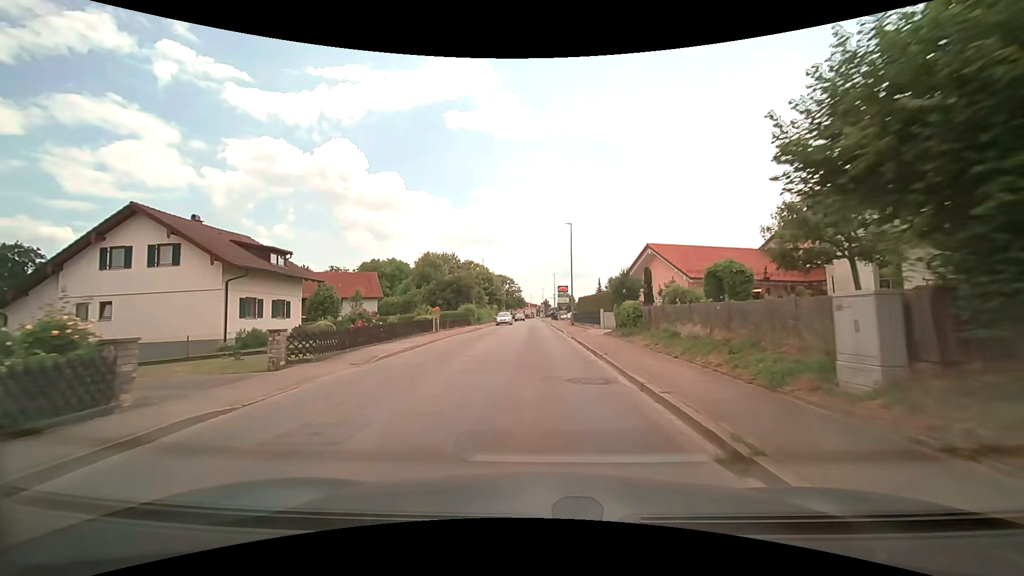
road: secondary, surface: asphalt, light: Day
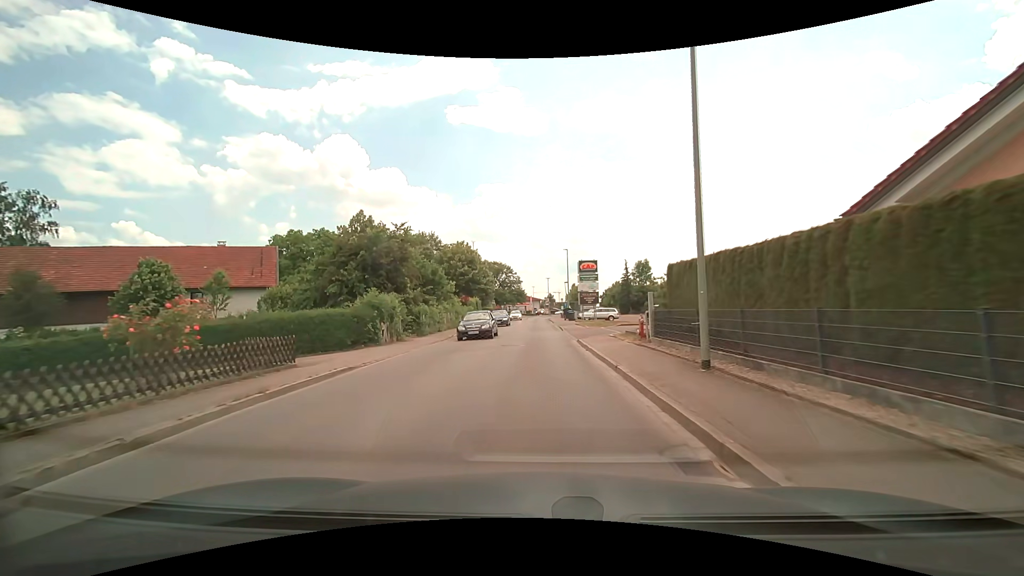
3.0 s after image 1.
(-0.1, +32.8) m; 0°
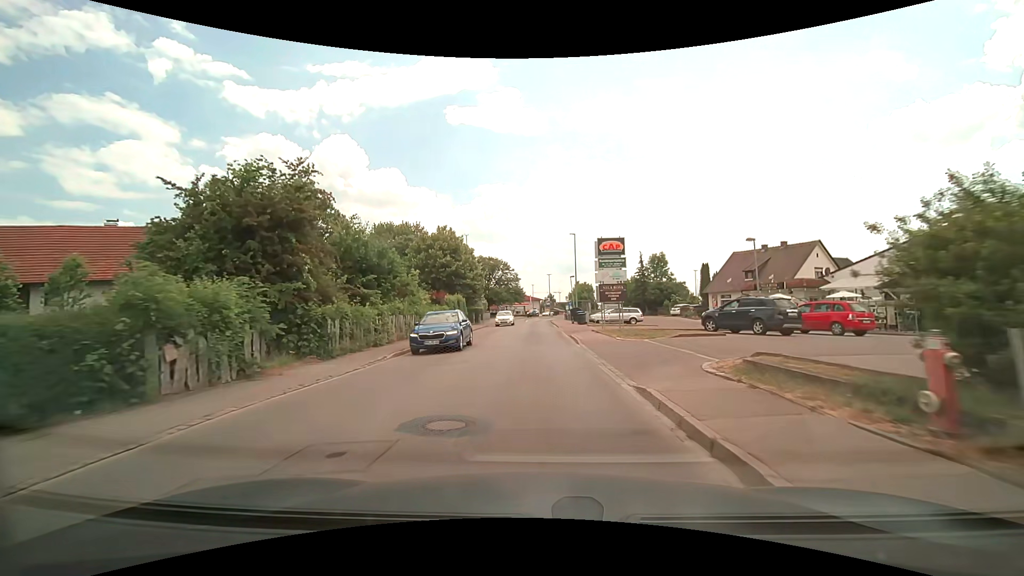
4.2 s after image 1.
(0.0, +13.1) m; 0°
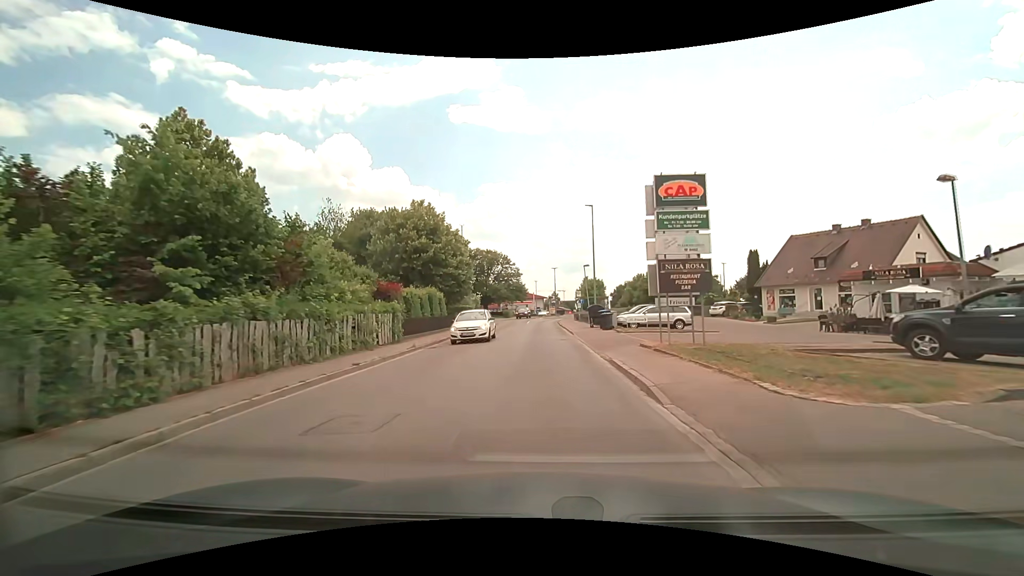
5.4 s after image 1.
(0.0, +13.0) m; 0°
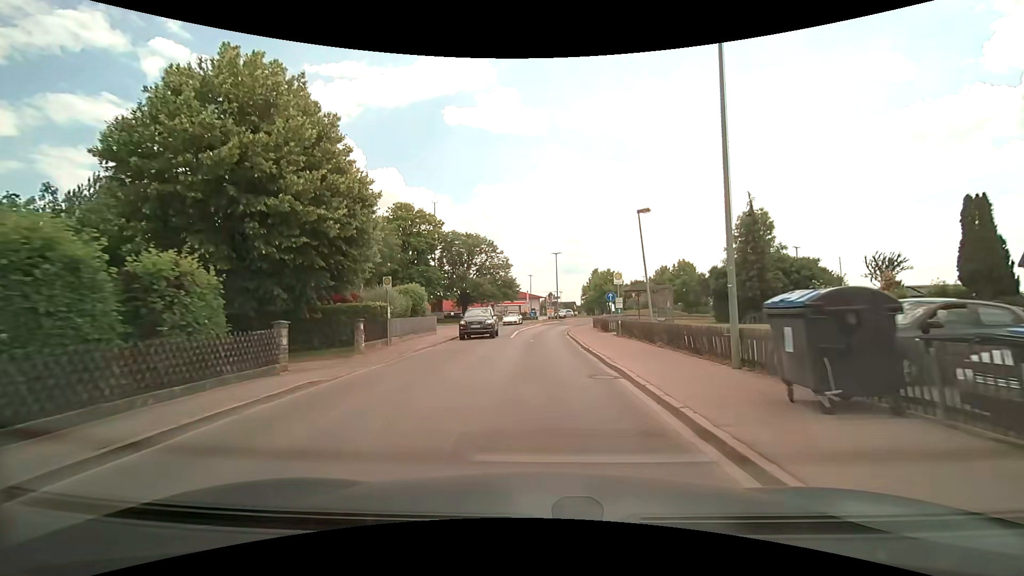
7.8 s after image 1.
(+0.1, +25.9) m; 0°
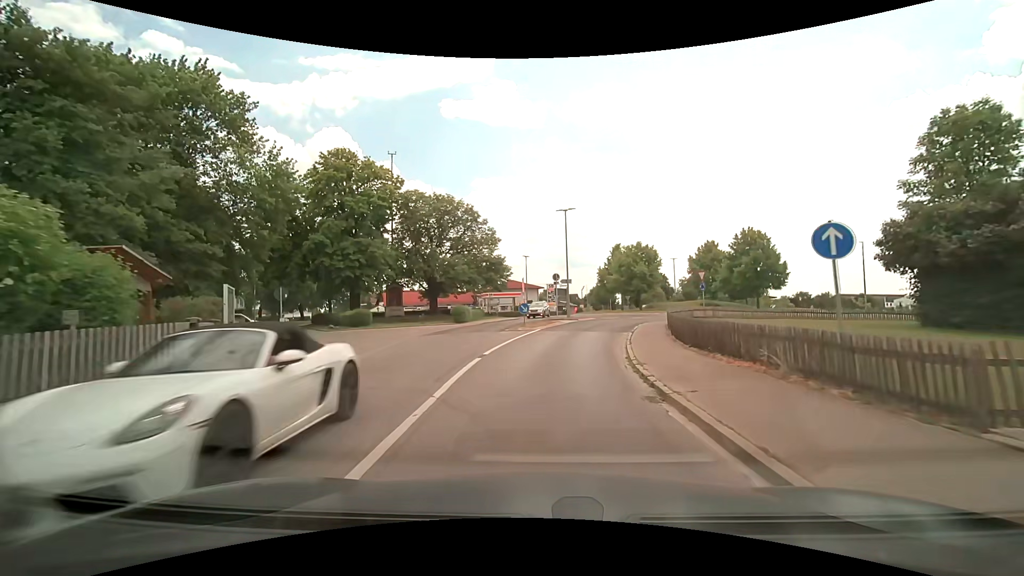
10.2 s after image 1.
(+0.2, +24.3) m; 0°
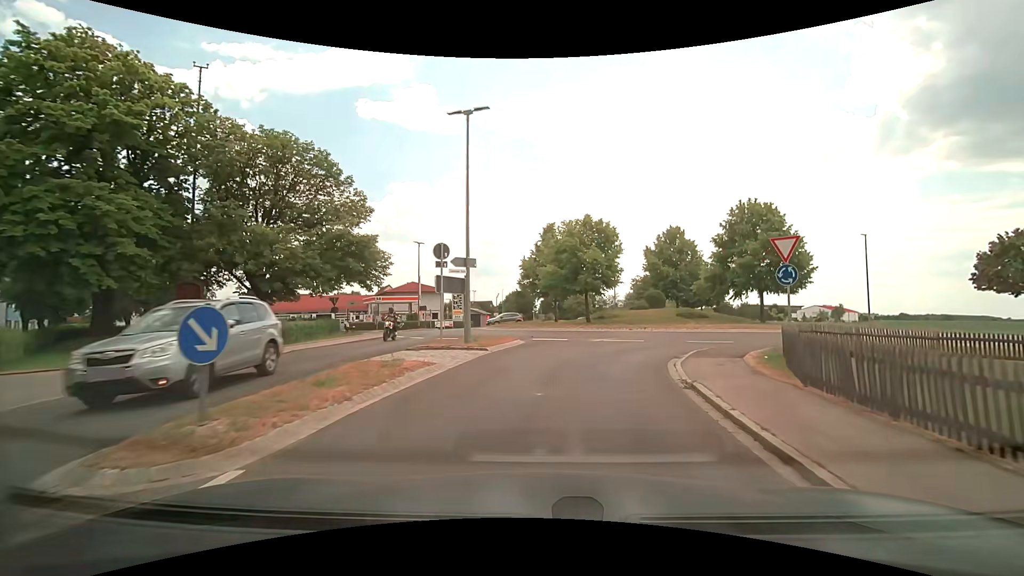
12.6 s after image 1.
(+1.5, +20.9) m; +9°
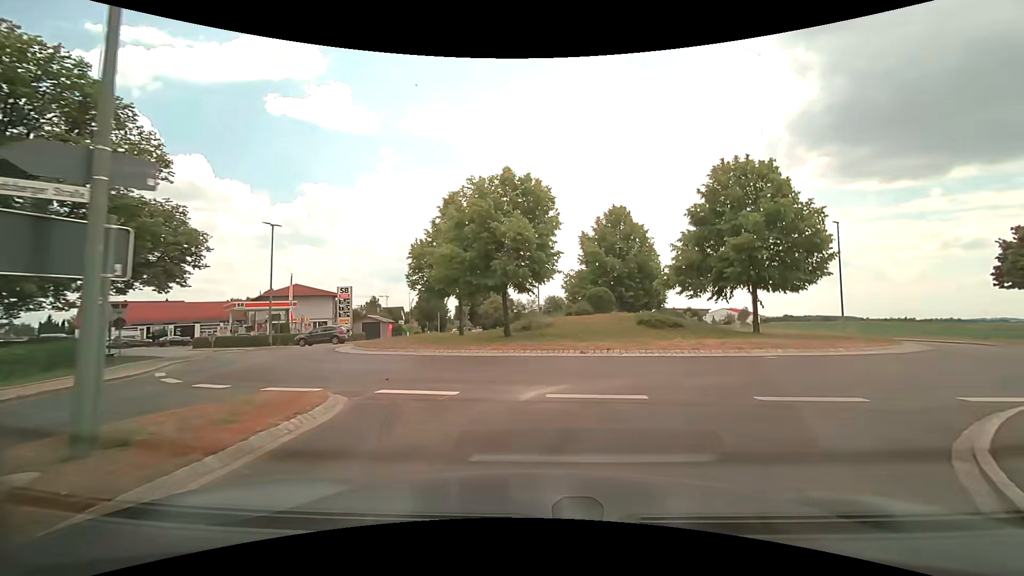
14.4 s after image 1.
(+0.9, +12.4) m; +9°
(+2, +10) (+10, +16) (+18, +22) (+20, +32) (+16, +41) (+7, +46) (-3, +45) (-12, +42) (-22, +41) (-31, +44) m
